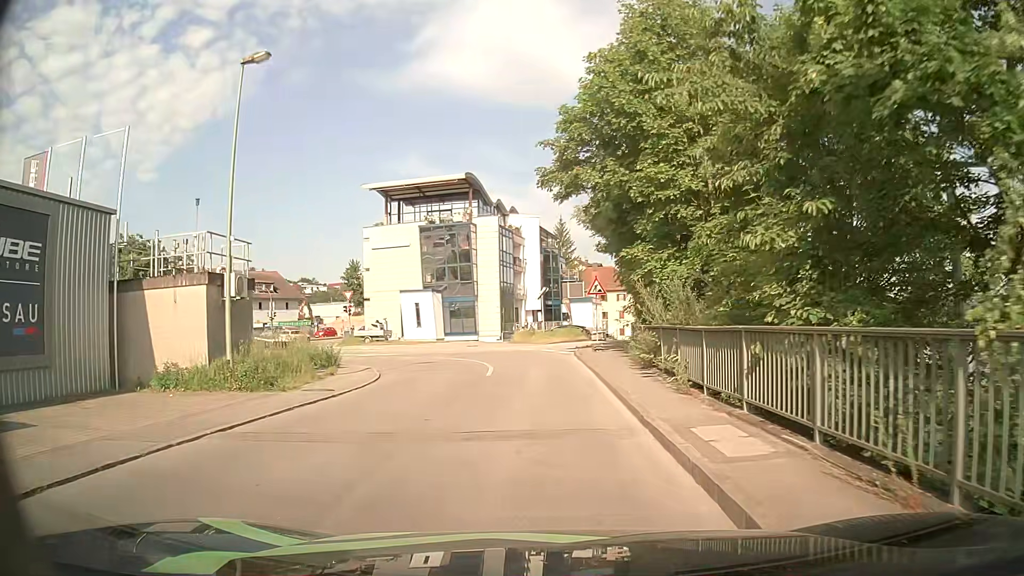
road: primary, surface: asphalt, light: Day
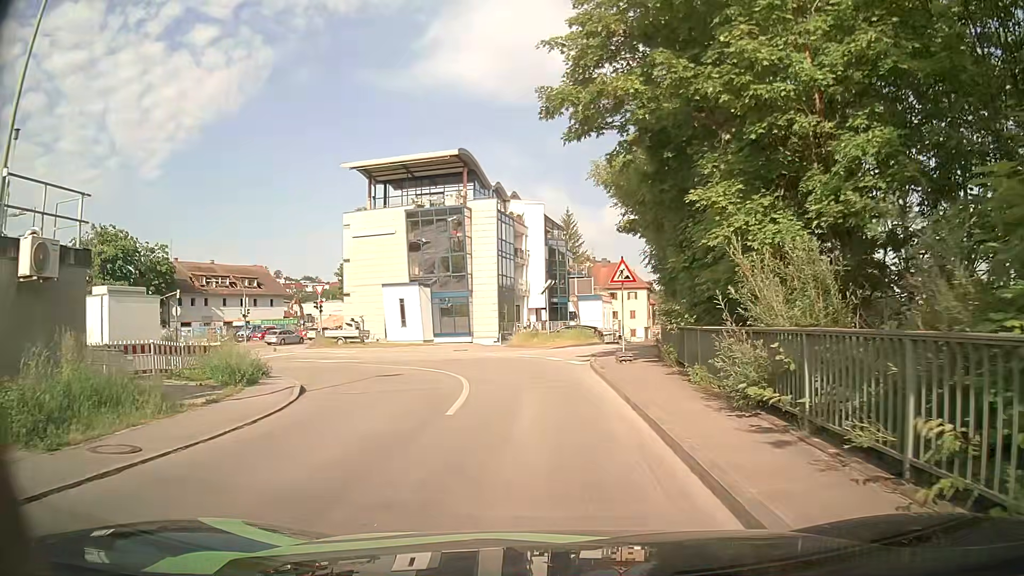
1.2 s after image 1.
(0.0, +8.1) m; 0°
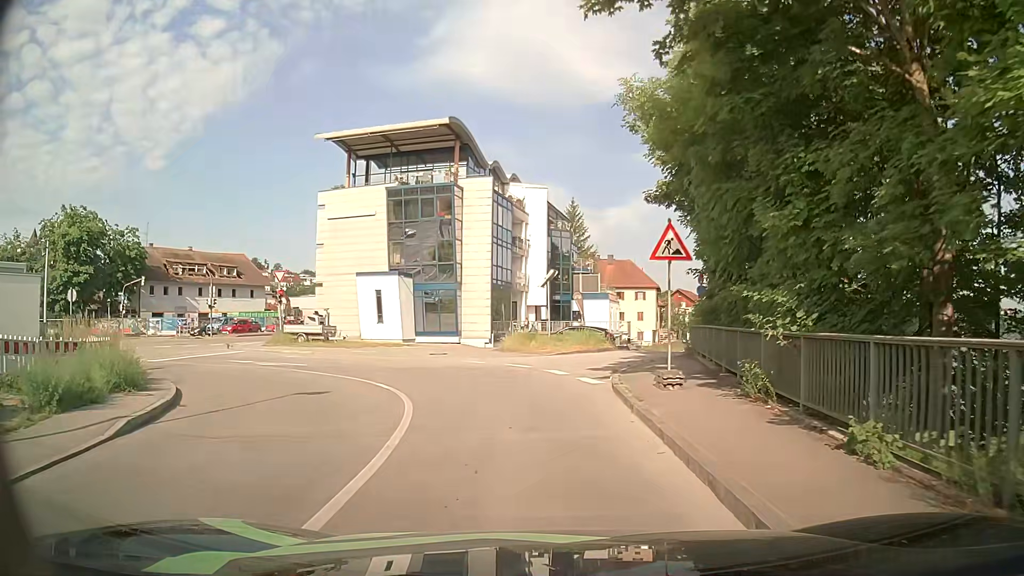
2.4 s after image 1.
(0.0, +7.4) m; -1°
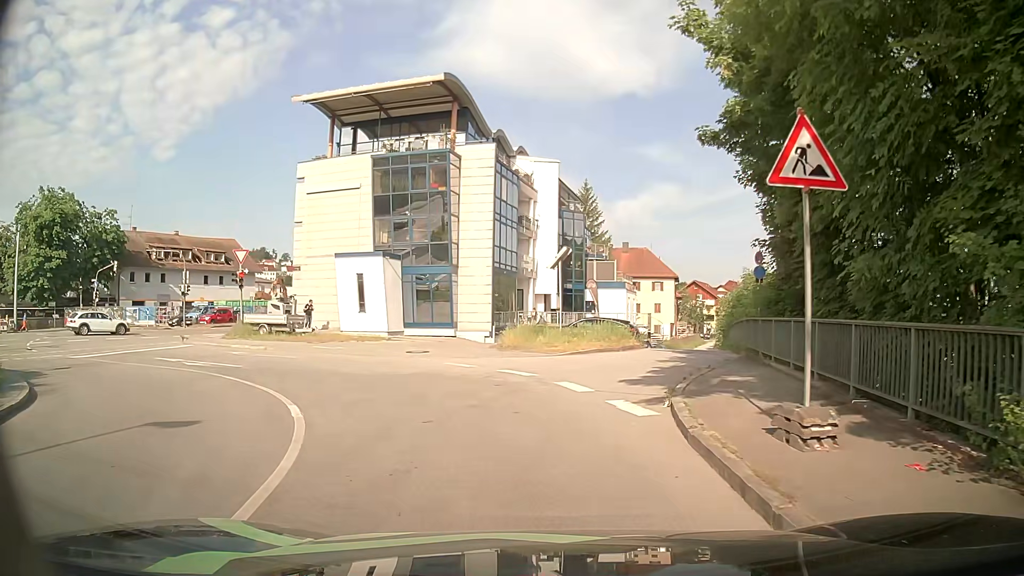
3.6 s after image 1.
(+0.1, +6.4) m; 0°
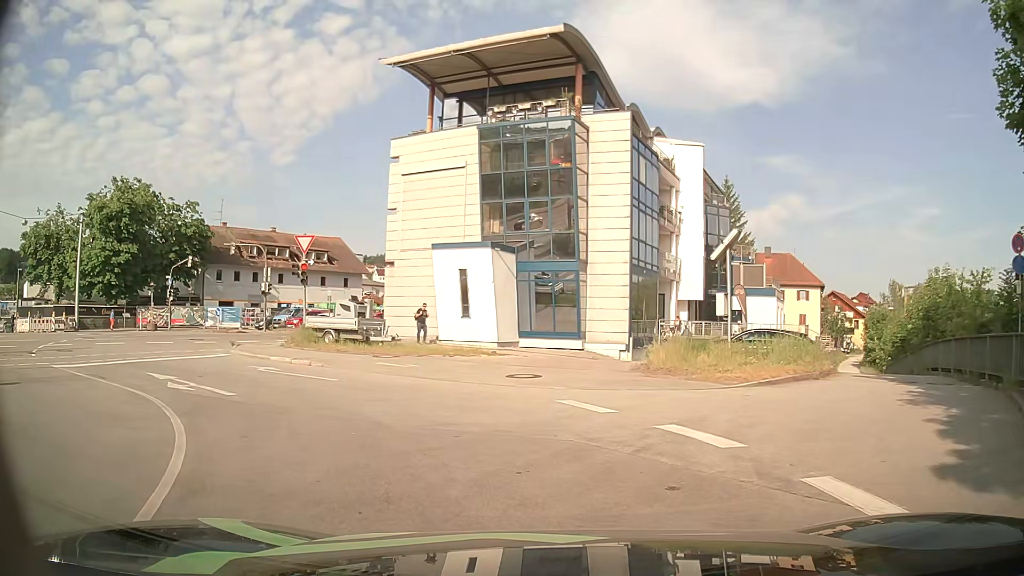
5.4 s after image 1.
(-0.6, +7.4) m; -11°
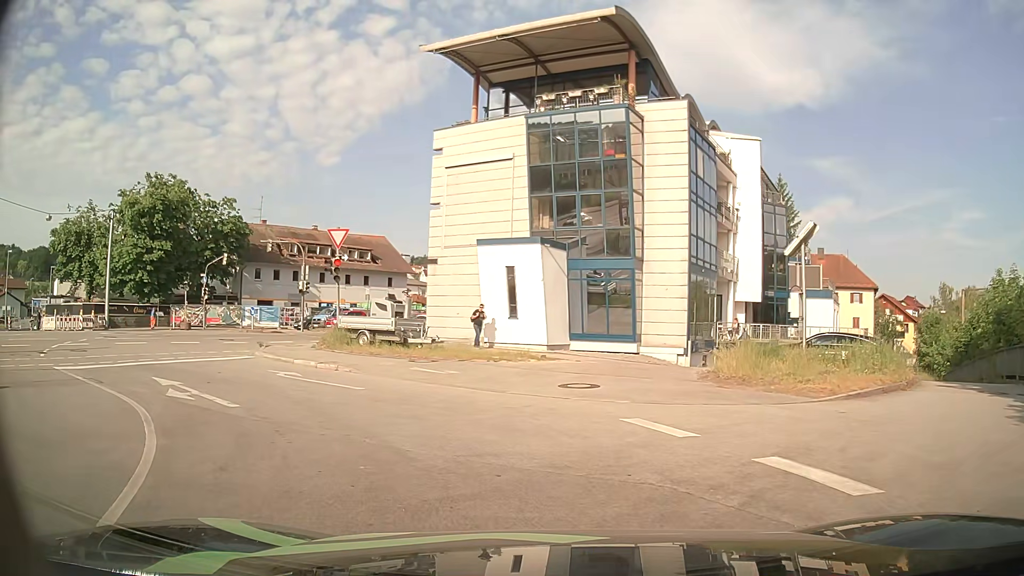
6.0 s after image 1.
(-0.1, +1.9) m; -6°
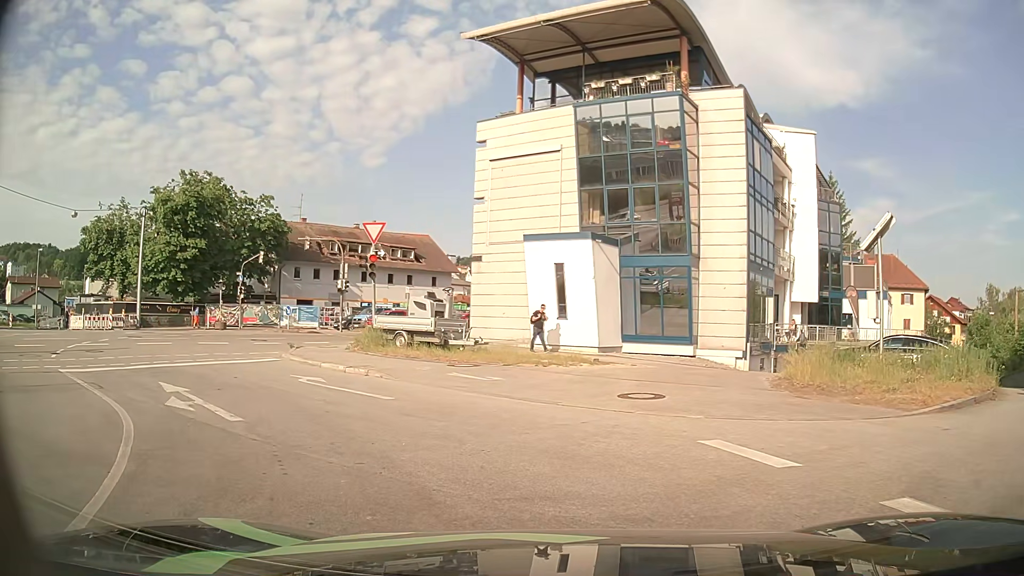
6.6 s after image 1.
(0.0, +1.6) m; -2°
